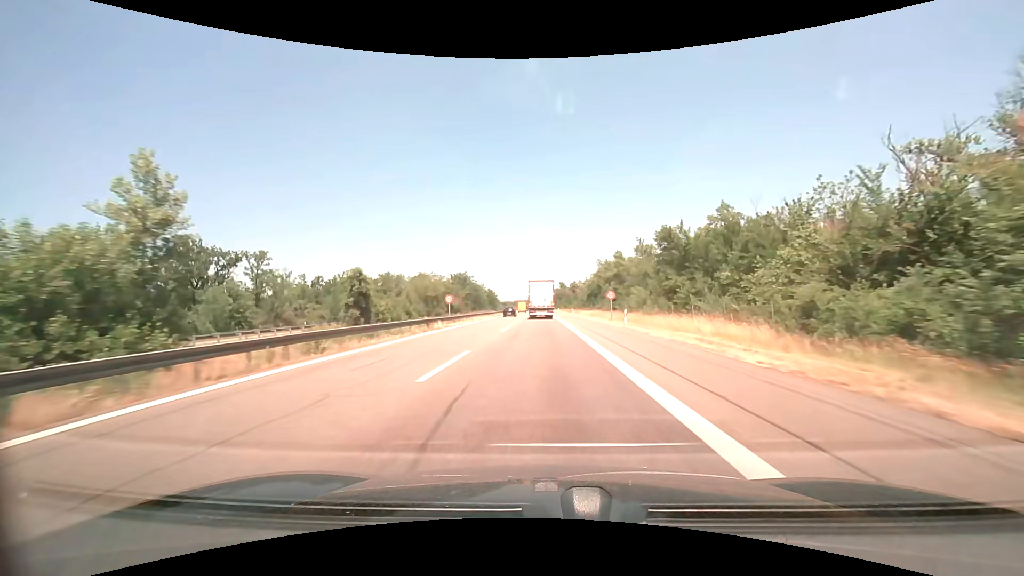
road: motorway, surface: asphalt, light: Day
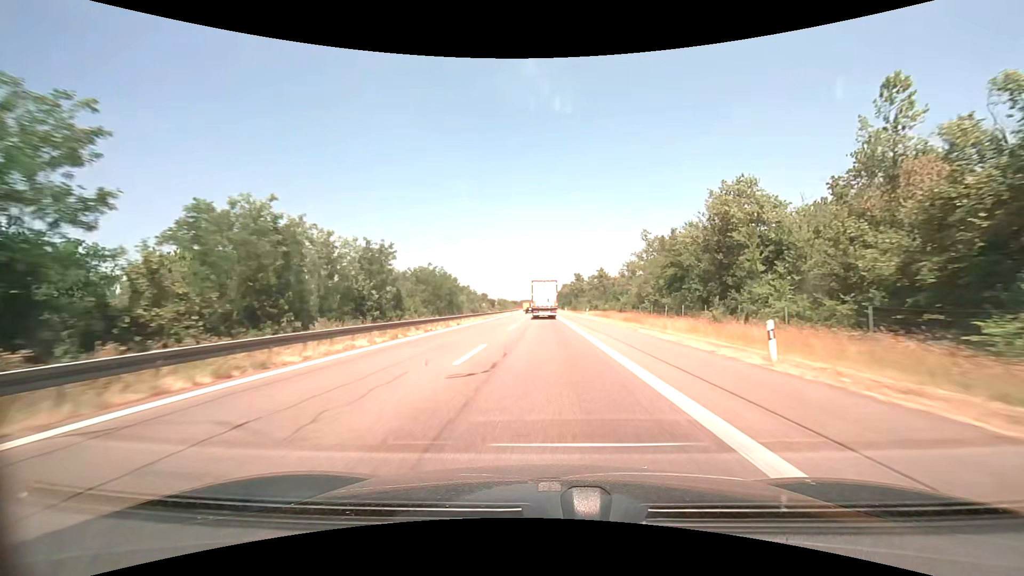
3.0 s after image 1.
(-0.7, +69.7) m; -1°
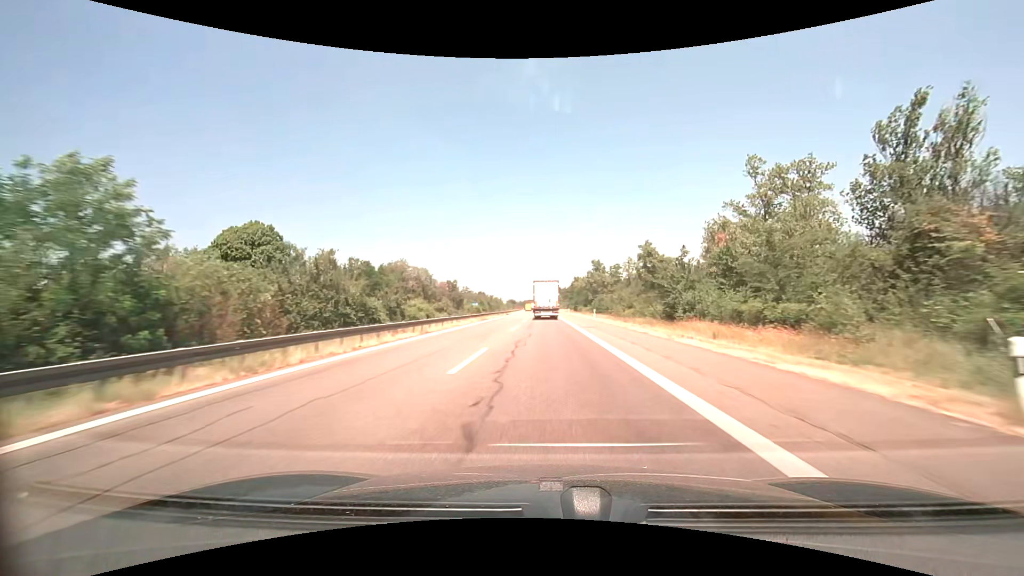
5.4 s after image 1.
(-0.2, +55.7) m; 0°
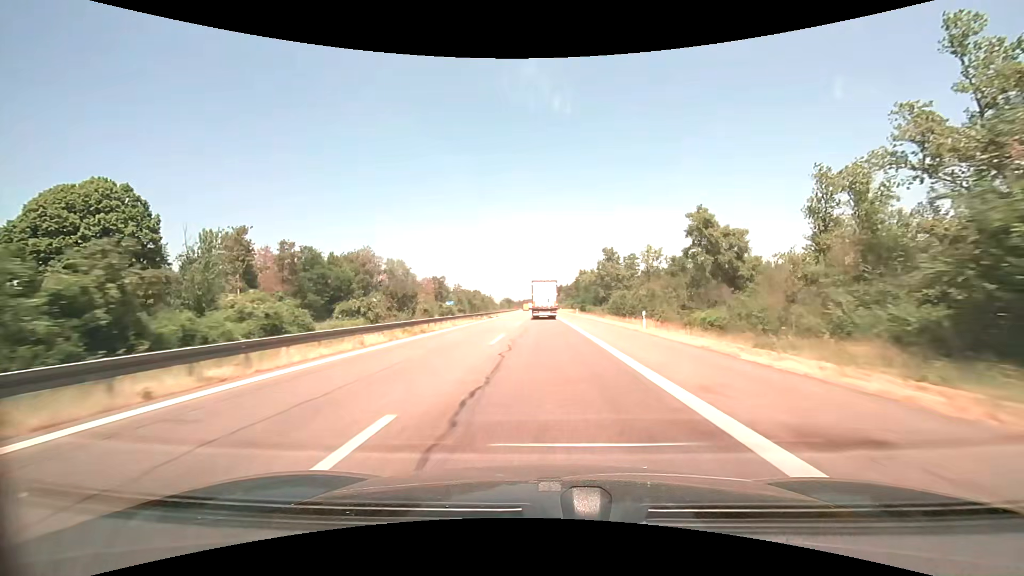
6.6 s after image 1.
(0.0, +27.8) m; 0°
(0, +10) (0, +20) (0, +30) (0, +40) (0, +50) (0, +60) (0, +70) (0, +80) (0, +90) (-1, +100) m
